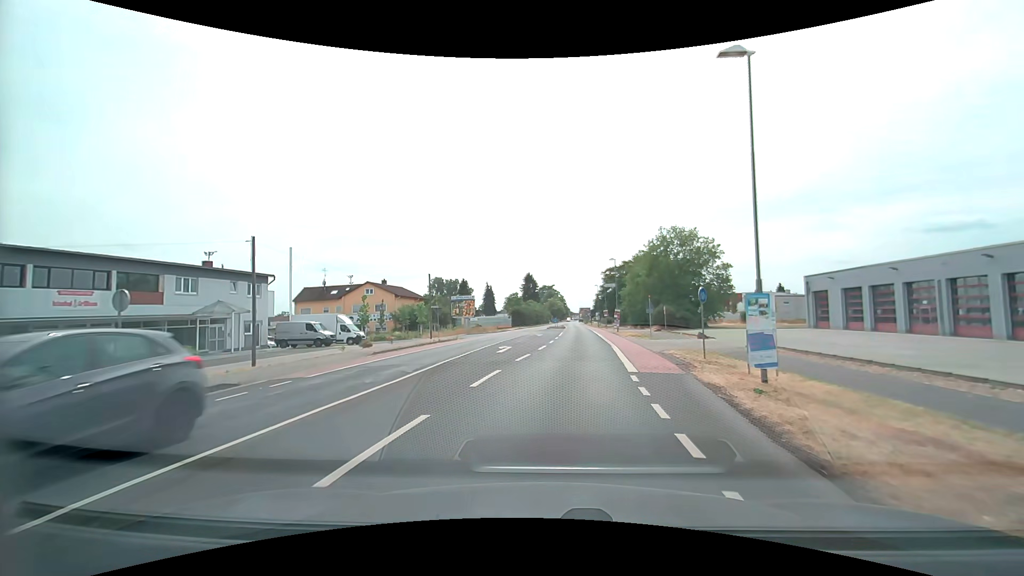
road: tertiary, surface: asphalt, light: Day
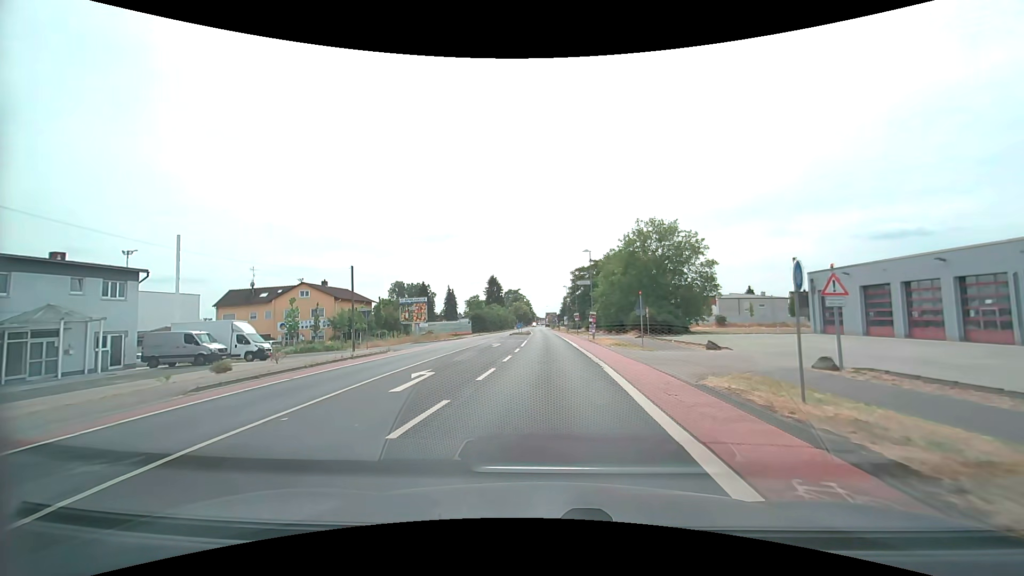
(+0.5, +10.2) m; +4°
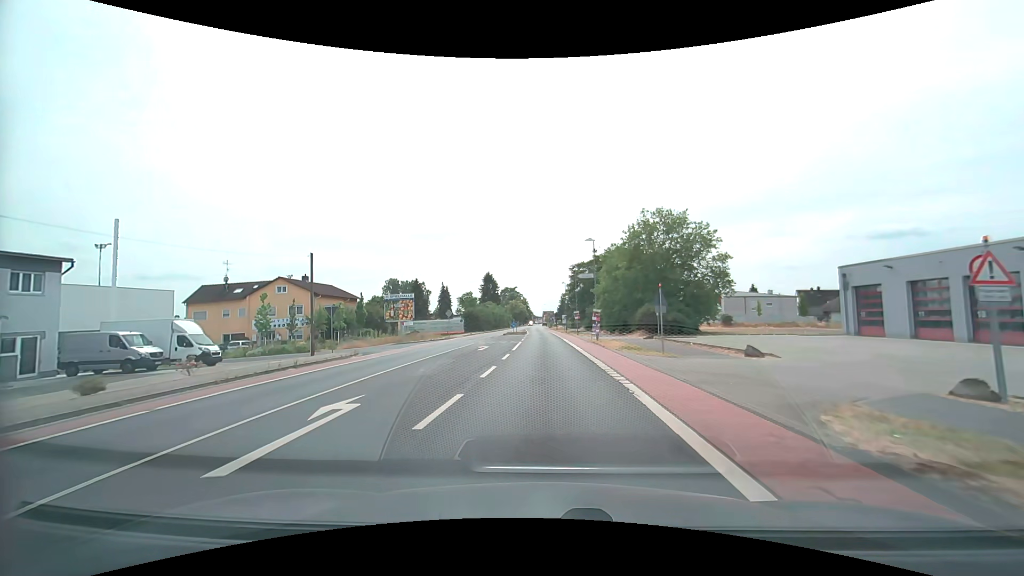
(0.0, +5.6) m; 0°
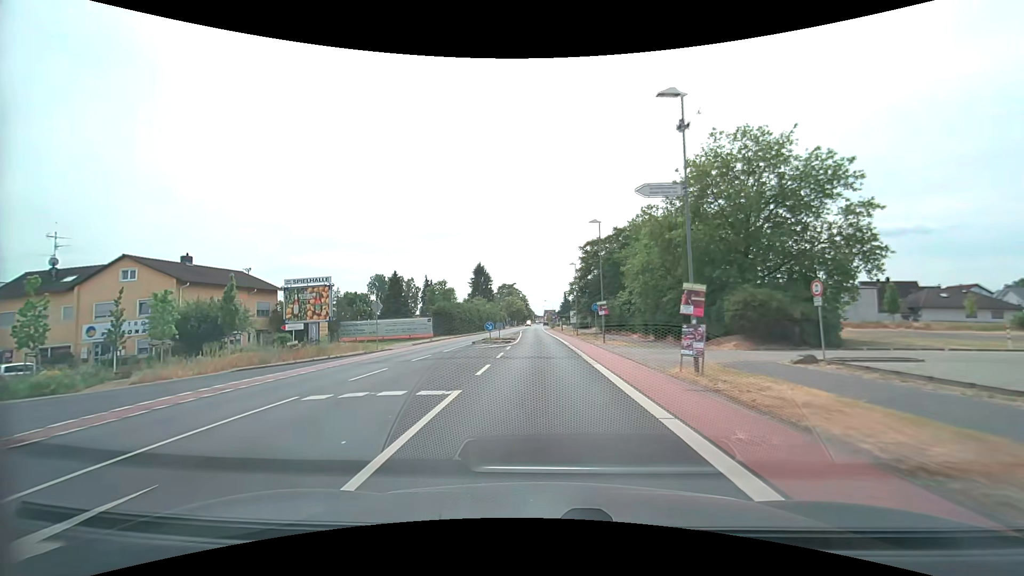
(+0.1, +25.5) m; 0°
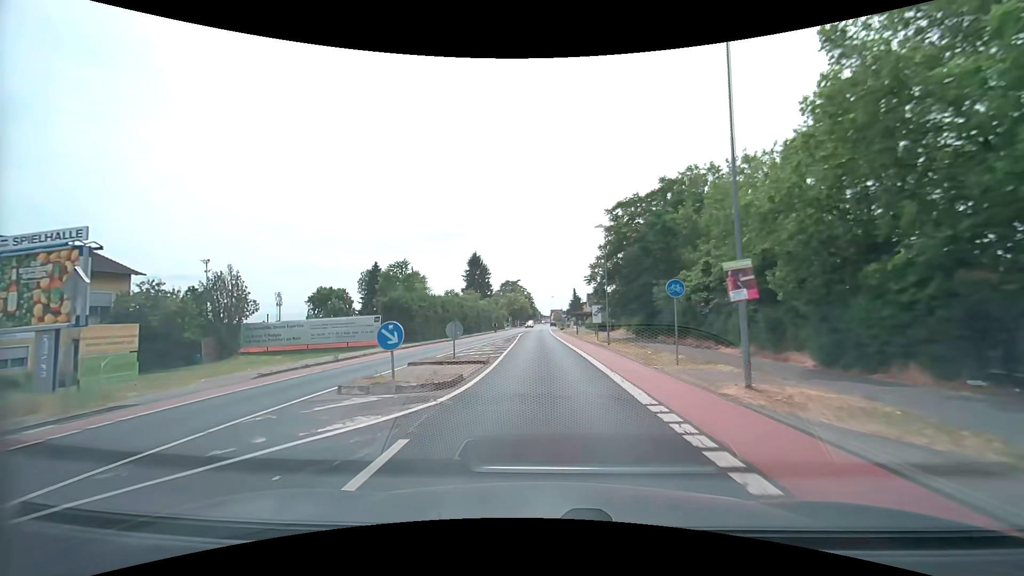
(-0.1, +22.1) m; -1°
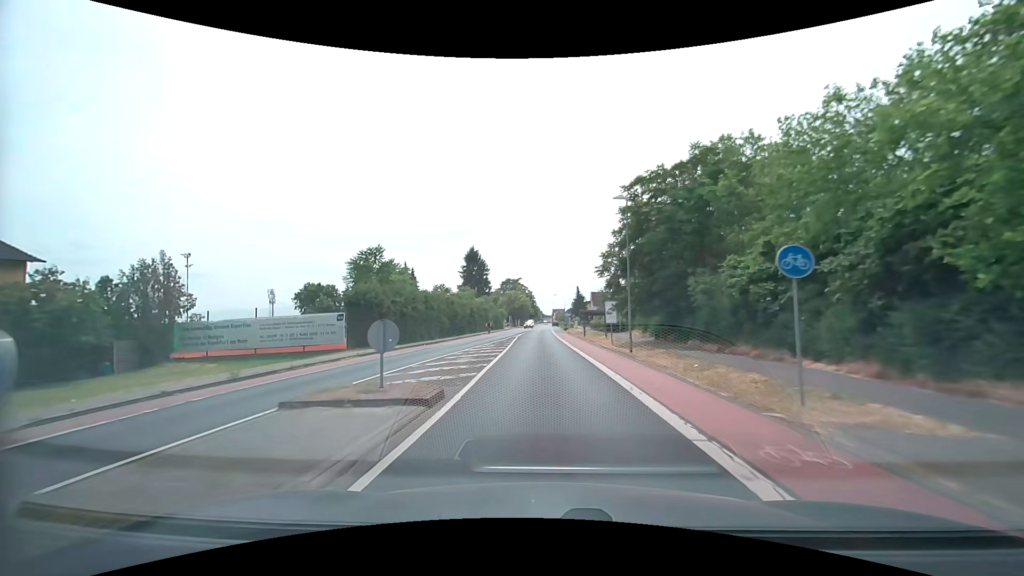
(0.0, +7.9) m; 0°
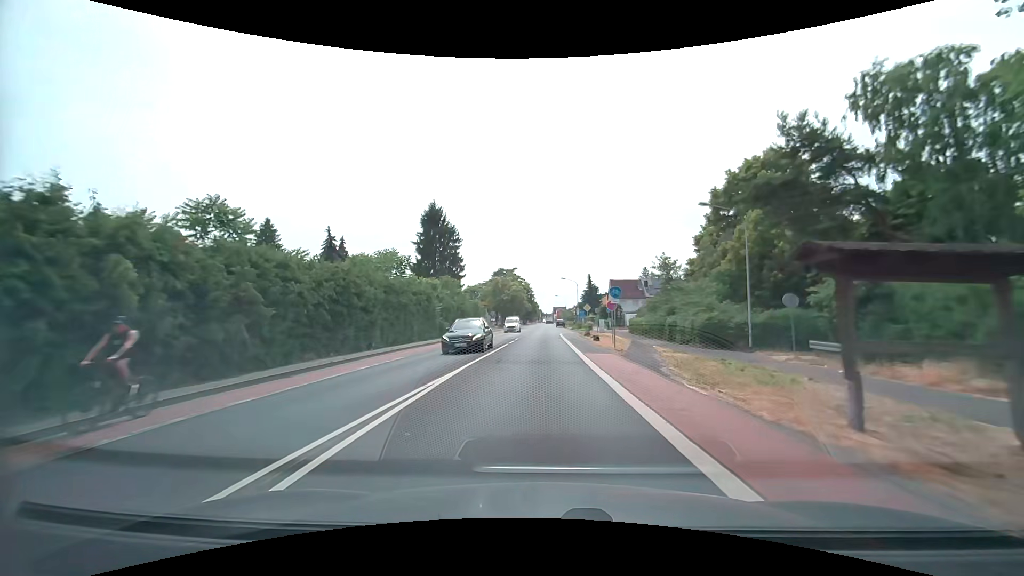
(-0.1, +41.8) m; 0°
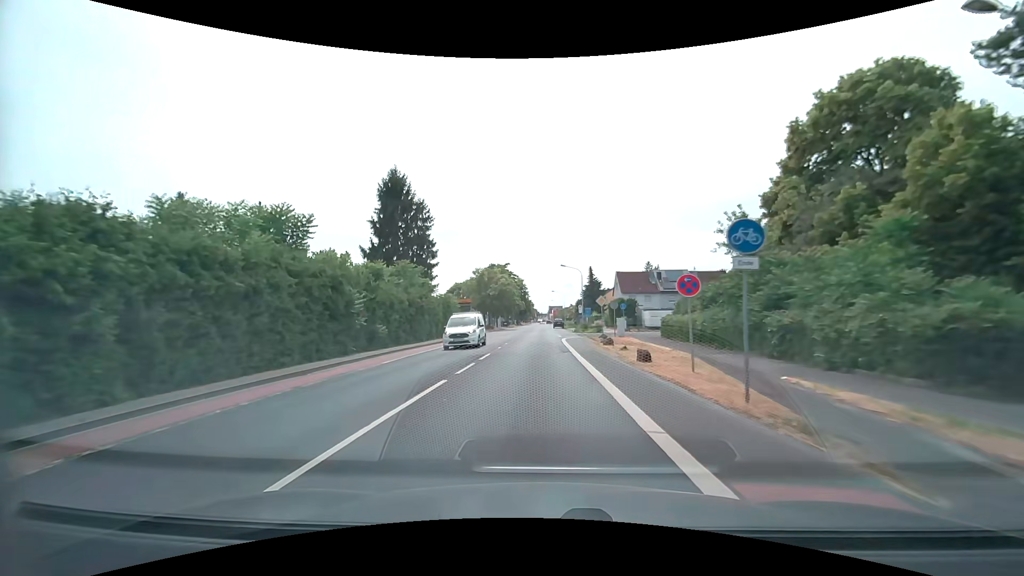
(+0.1, +16.6) m; +1°
(0, +10) (0, +20) (0, +30) (0, +40) (0, +50) (0, +60) (0, +70) (-1, +80) (-1, +90) (0, +100) m
